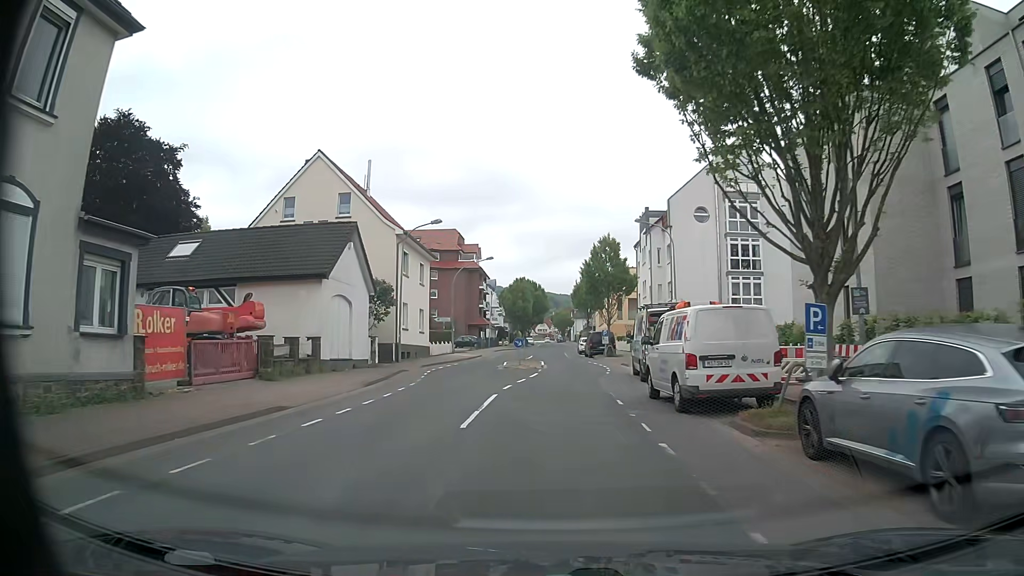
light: Day
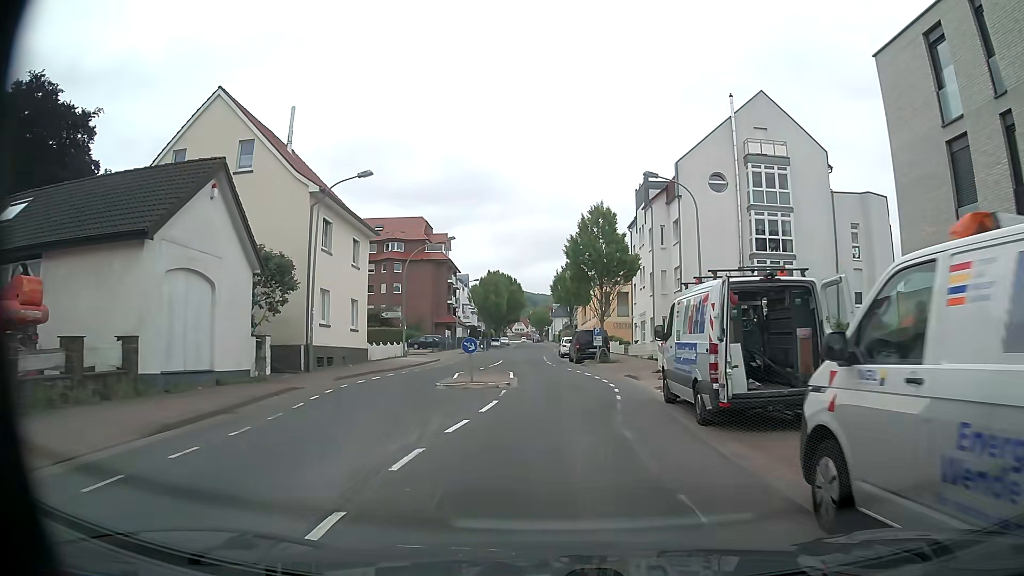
(+0.1, +11.0) m; +1°
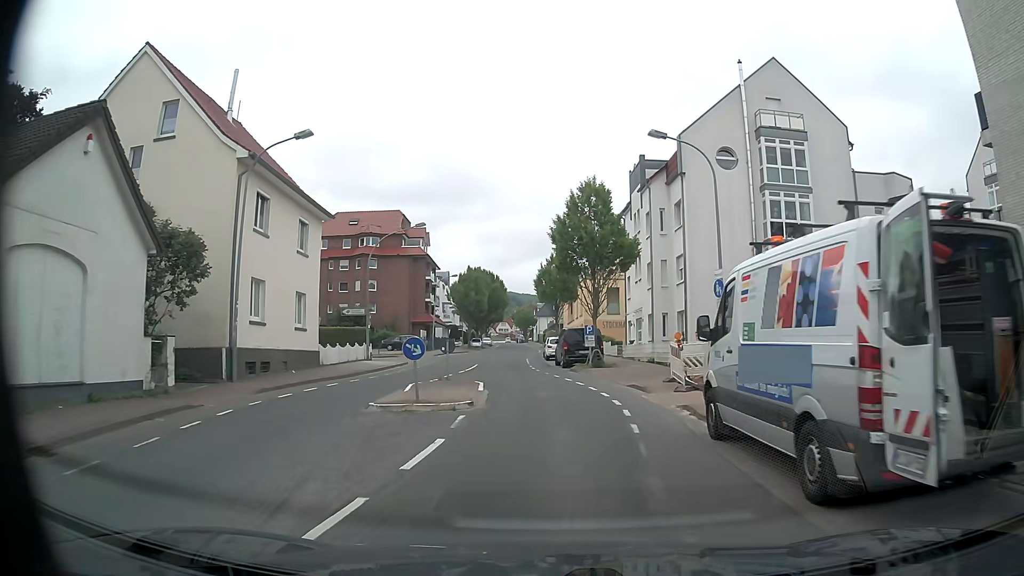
(+0.1, +5.4) m; +2°
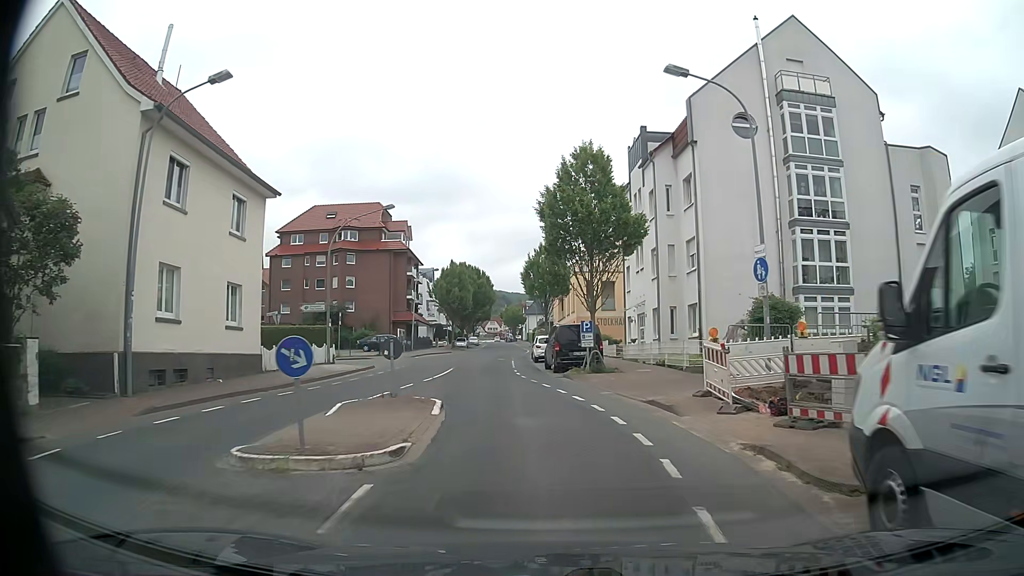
(0.0, +5.3) m; +1°
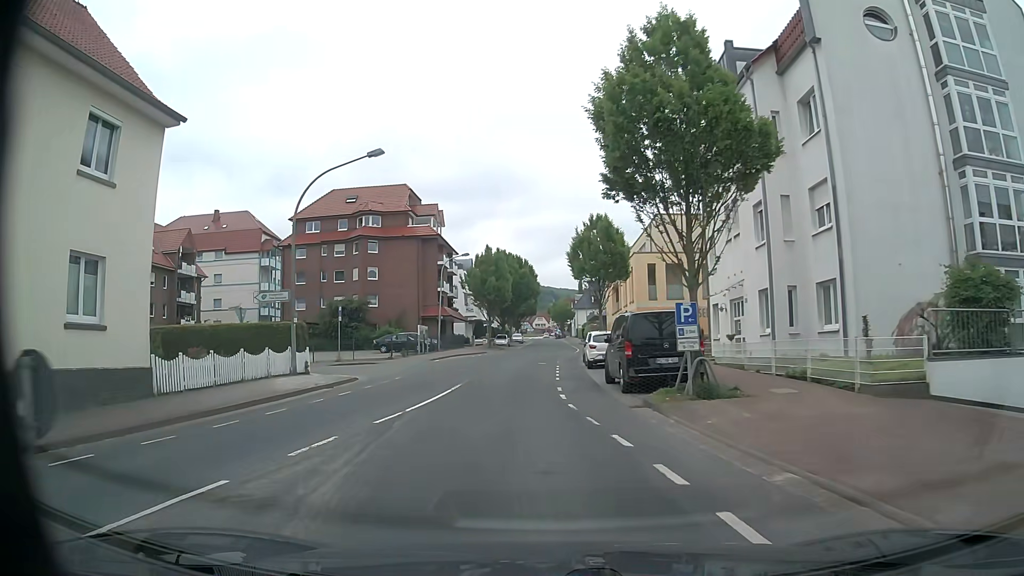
(-0.3, +10.3) m; -4°
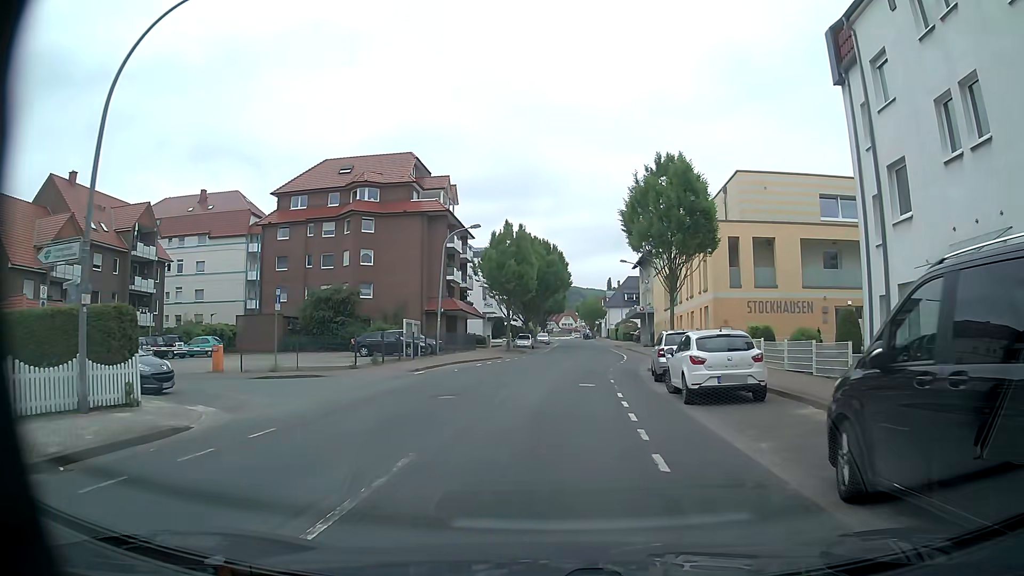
(-0.6, +13.3) m; -2°
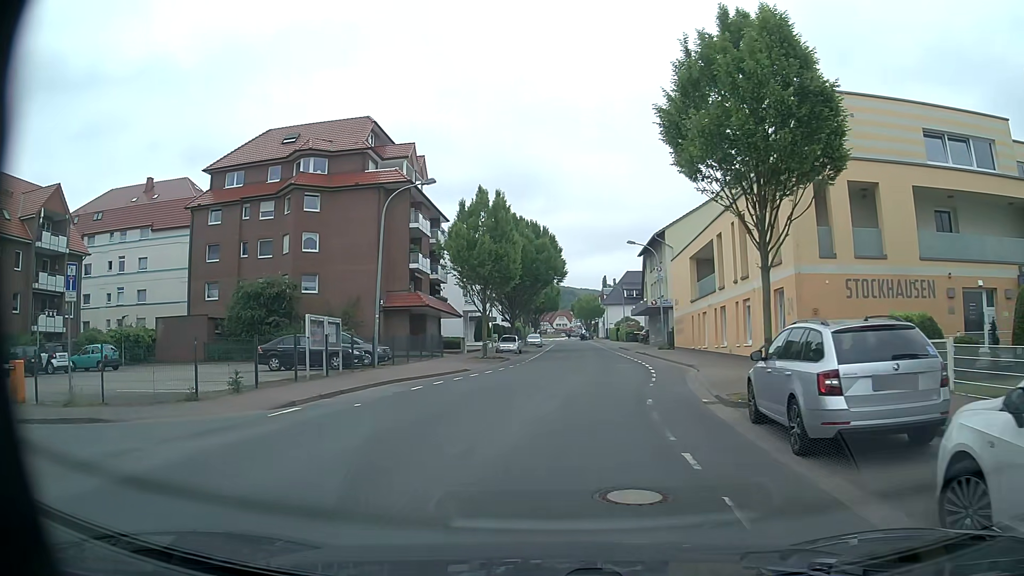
(+0.3, +12.1) m; +1°
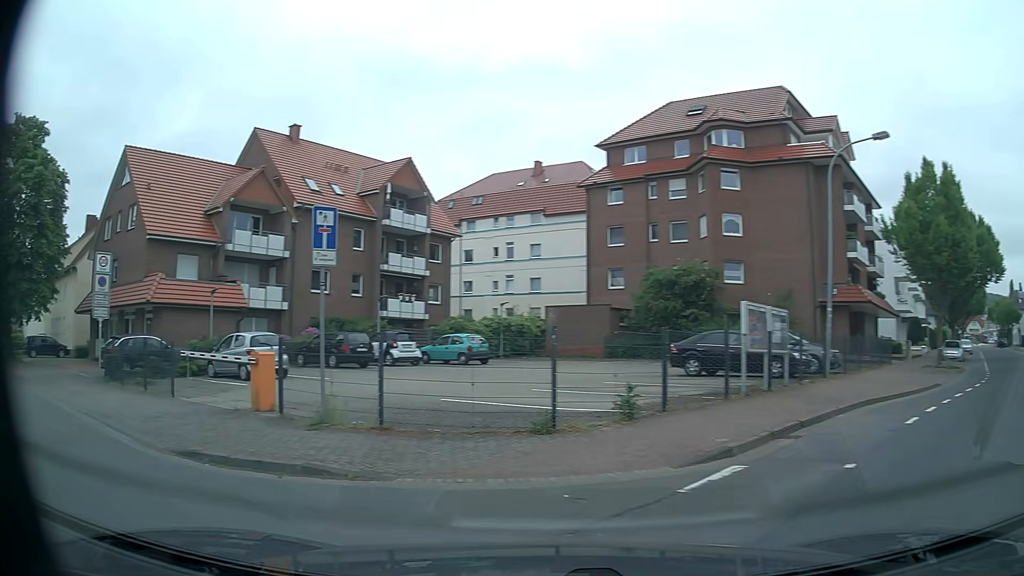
(-1.4, +6.5) m; -34°
